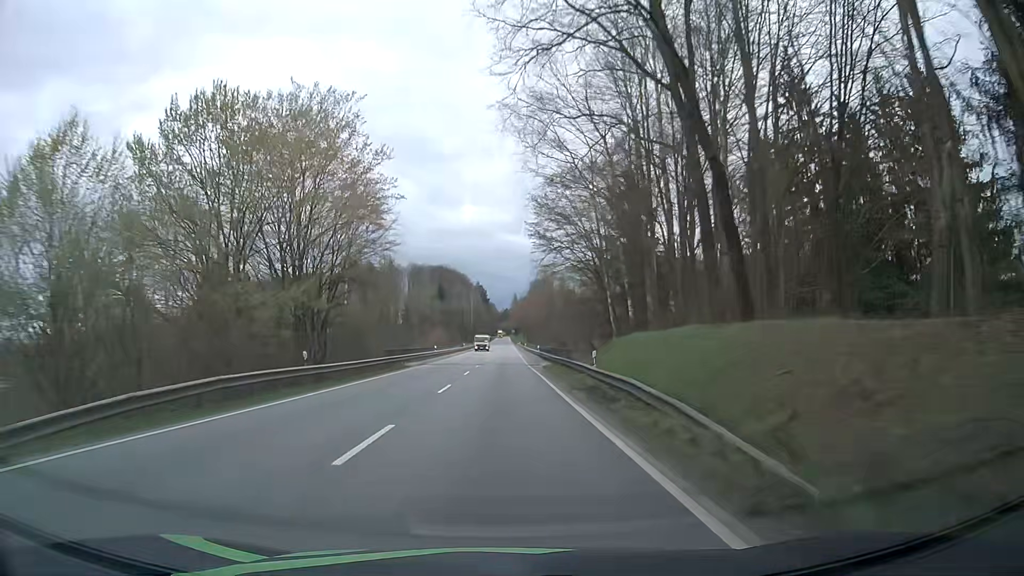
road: primary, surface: asphalt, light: Day
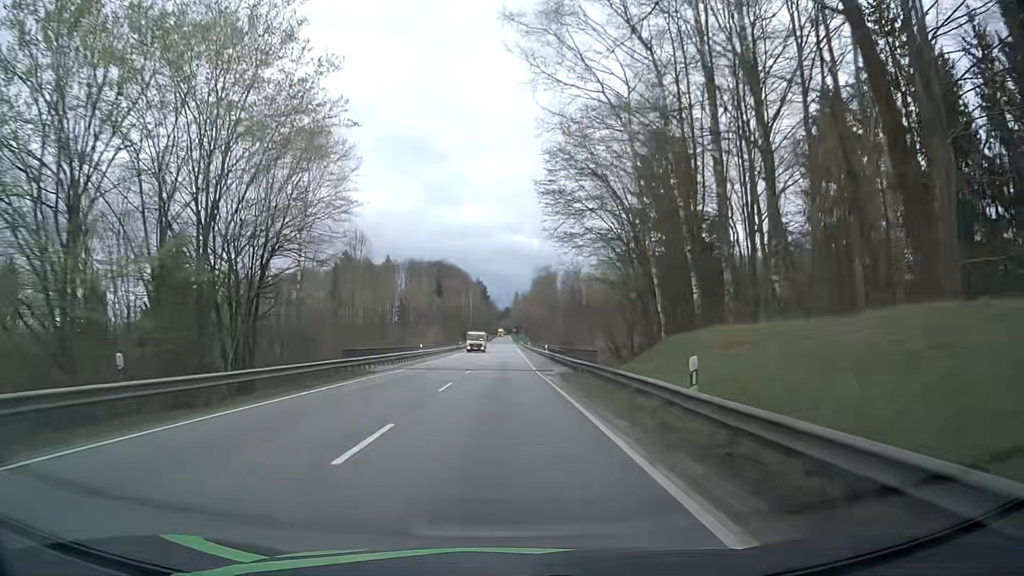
(-0.1, +12.1) m; 0°
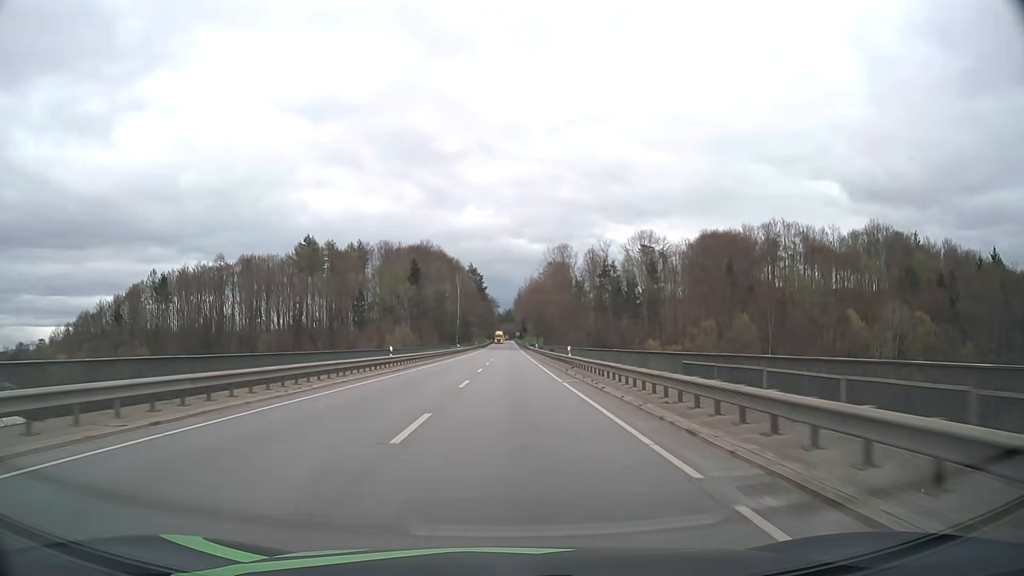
(-0.1, +62.2) m; 0°
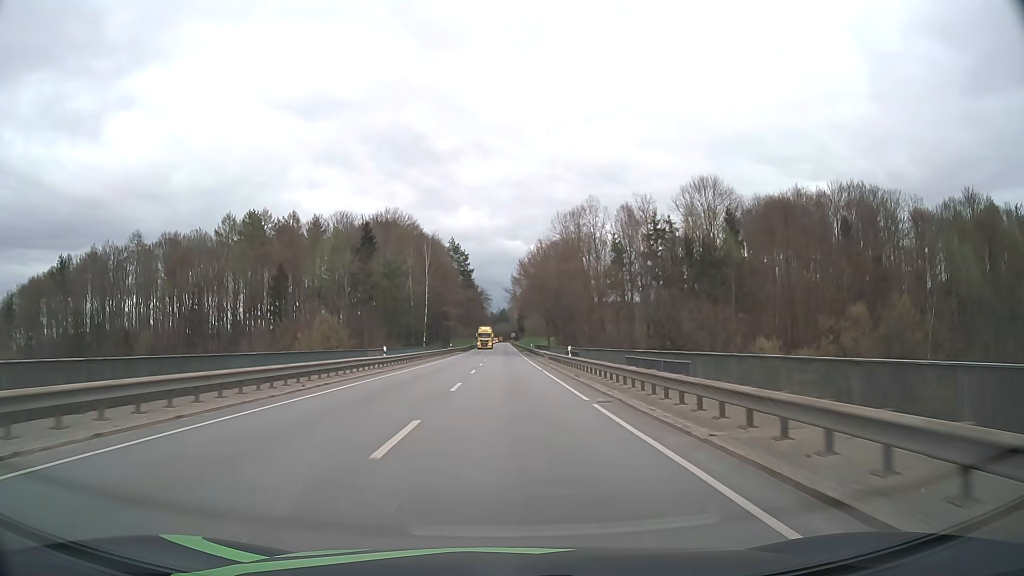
(+0.2, +51.4) m; 0°
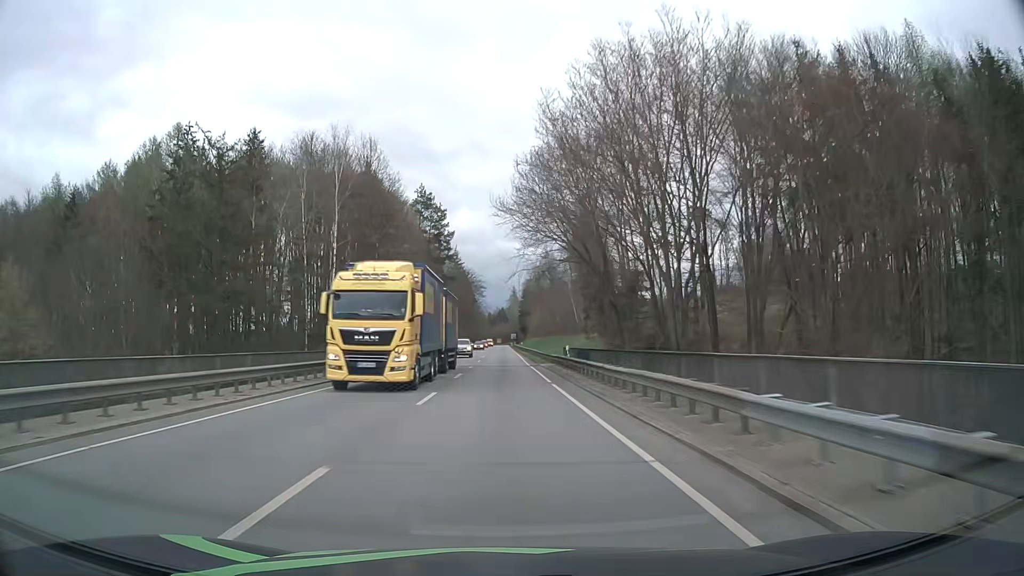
(+0.2, +52.9) m; 0°
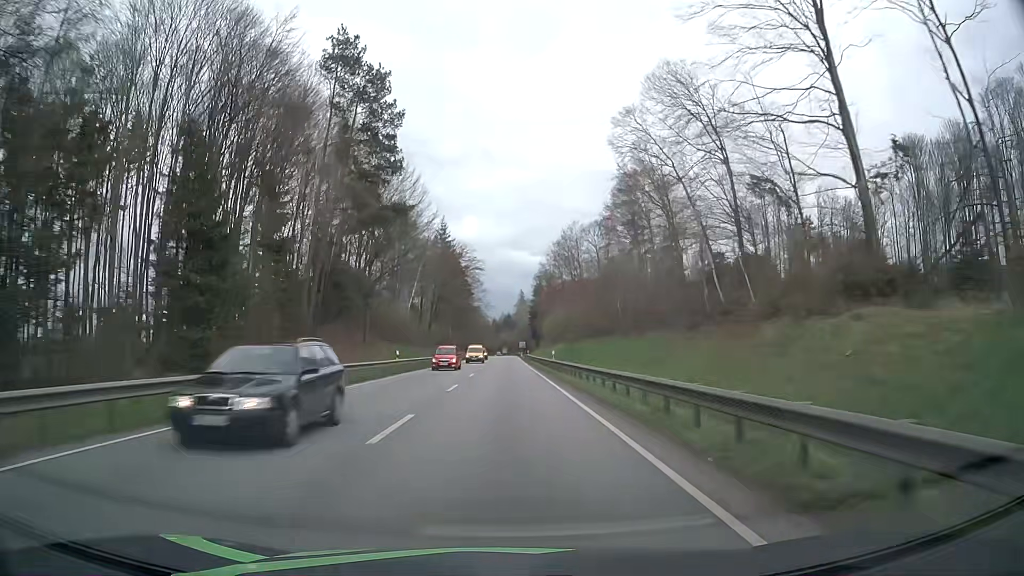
(-0.3, +54.0) m; 0°
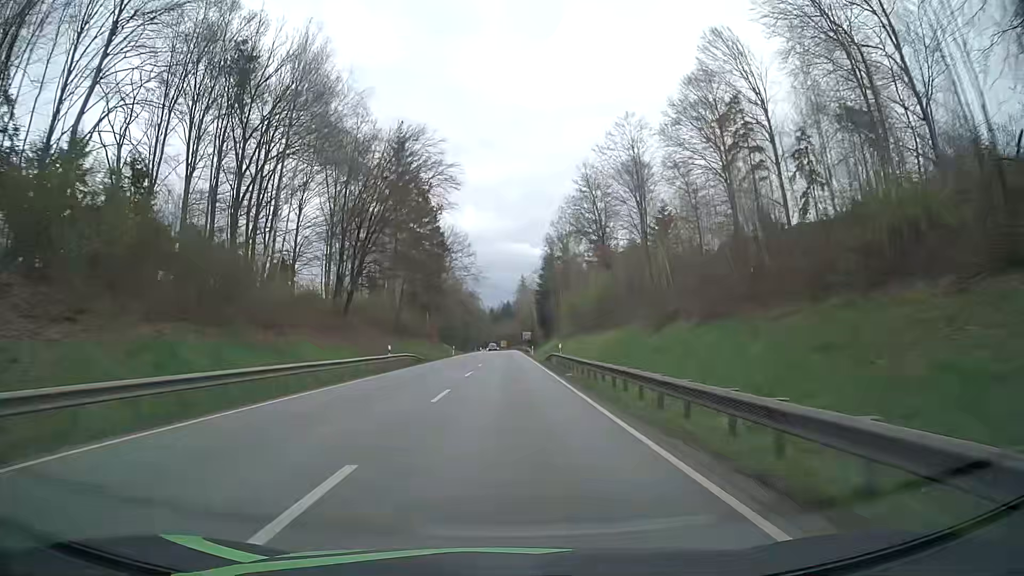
(-0.1, +53.9) m; 0°
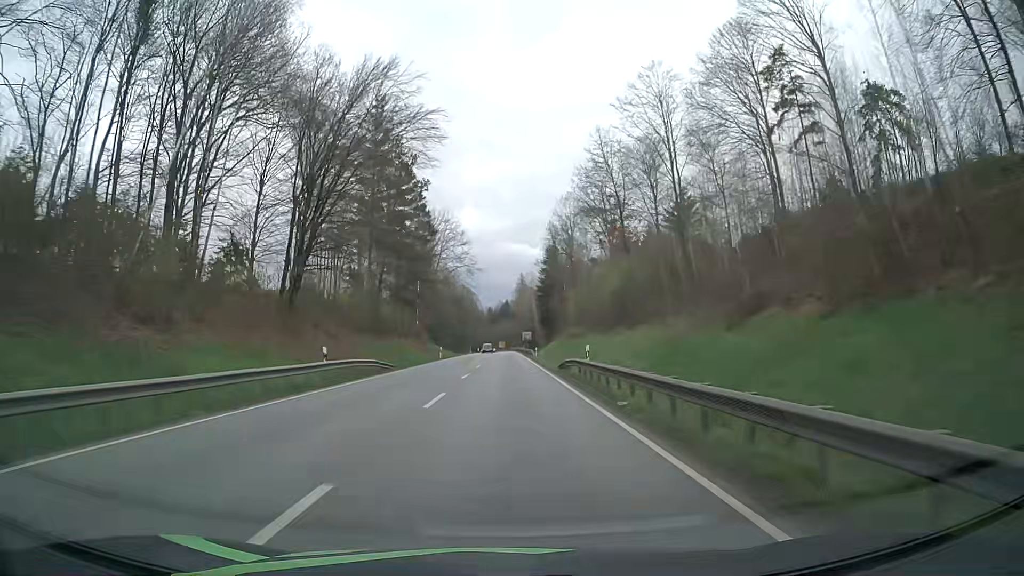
(0.0, +13.1) m; 0°
(0, +10) (0, +20) (0, +30) (0, +40) (0, +50) (0, +60) (0, +70) (+1, +80) (+1, +90) (+1, +100) m
